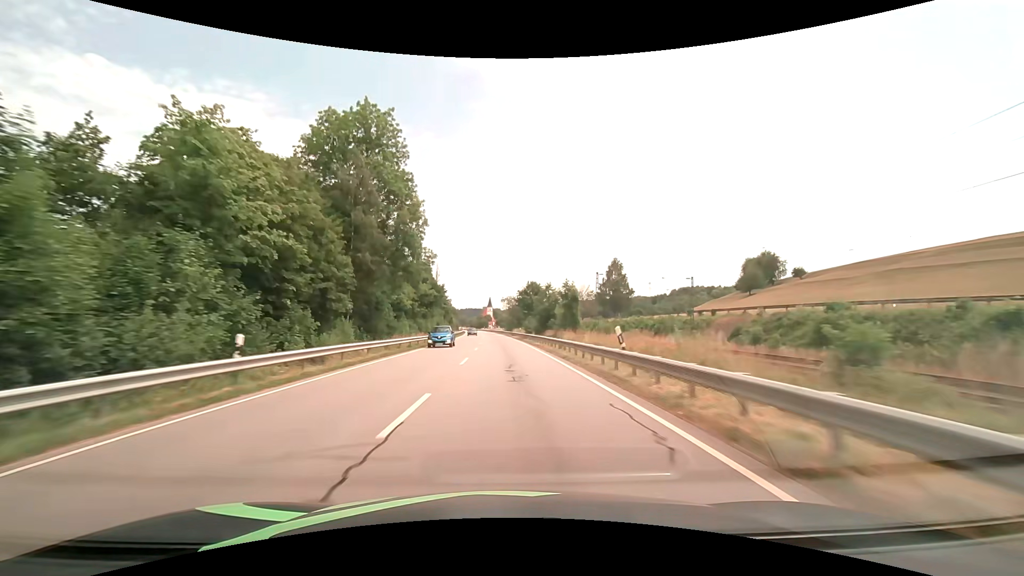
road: primary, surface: asphalt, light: Day
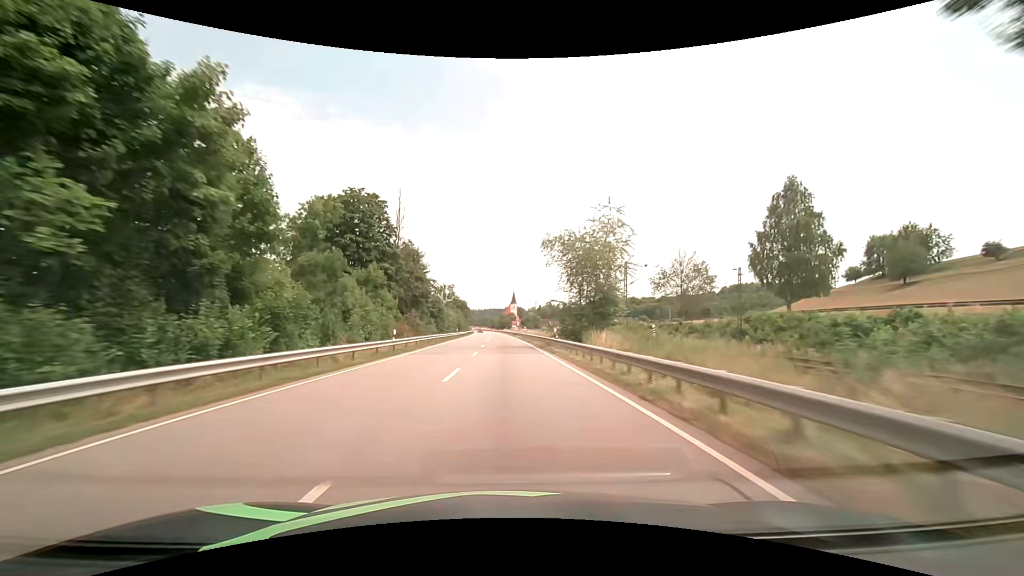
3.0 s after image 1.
(-2.0, +79.3) m; -3°
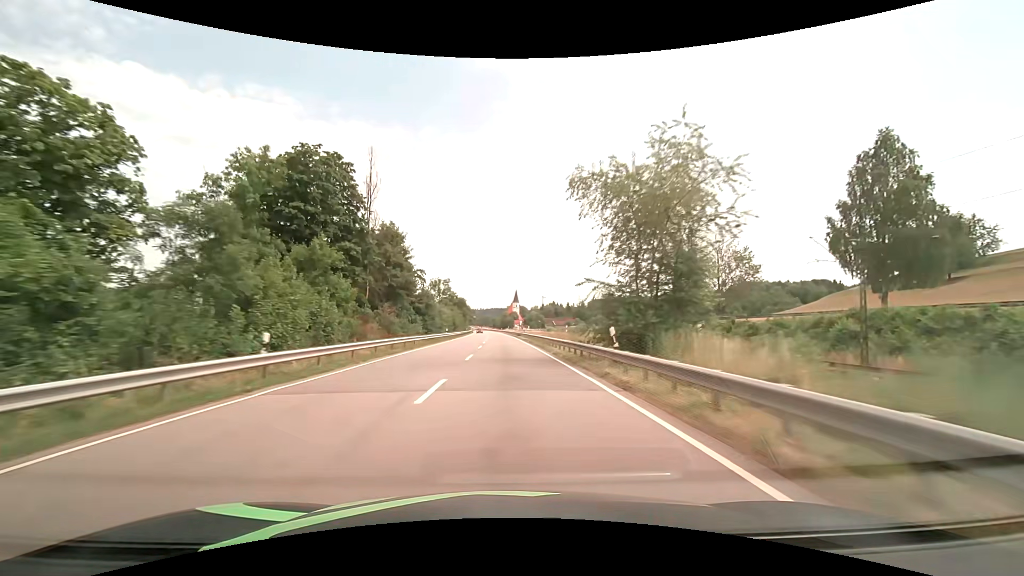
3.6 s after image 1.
(0.0, +15.8) m; 0°
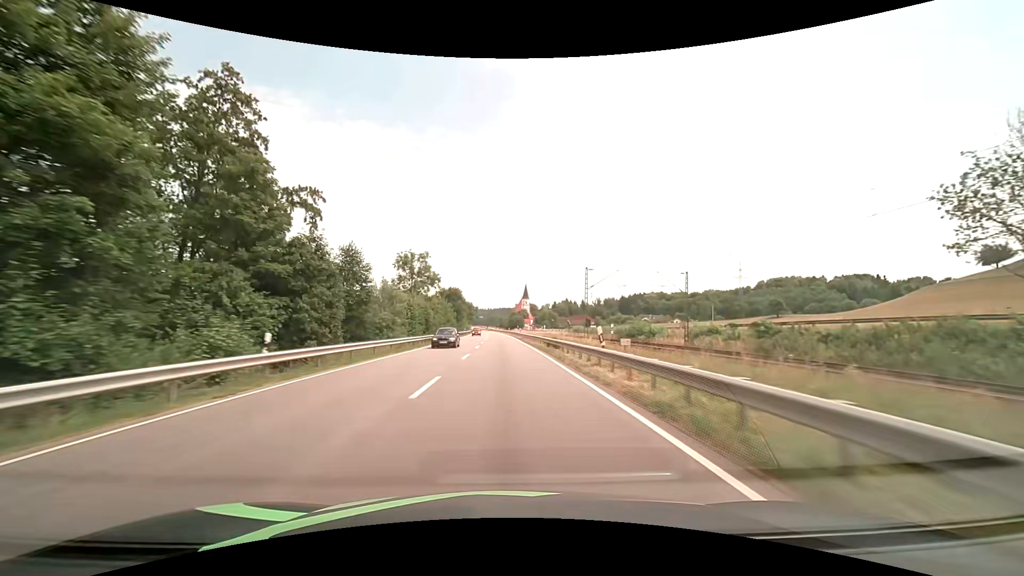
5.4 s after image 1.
(-0.2, +47.5) m; -1°
(0, +10) (0, +20) (0, +30) (0, +40) (-1, +50) (-1, +60) (-1, +70) (-2, +80) (-2, +90) (-2, +100) m
